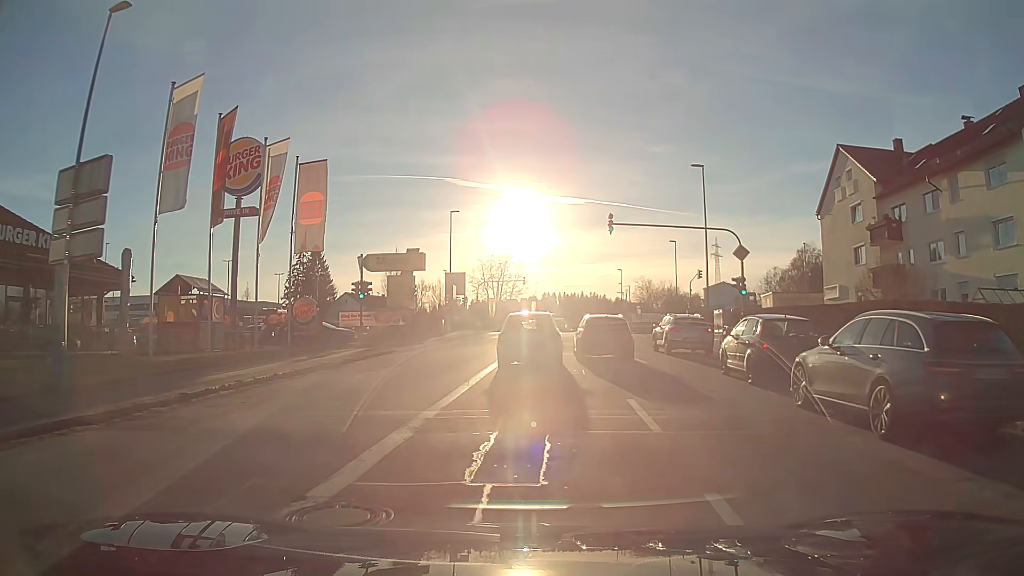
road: tertiary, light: Day
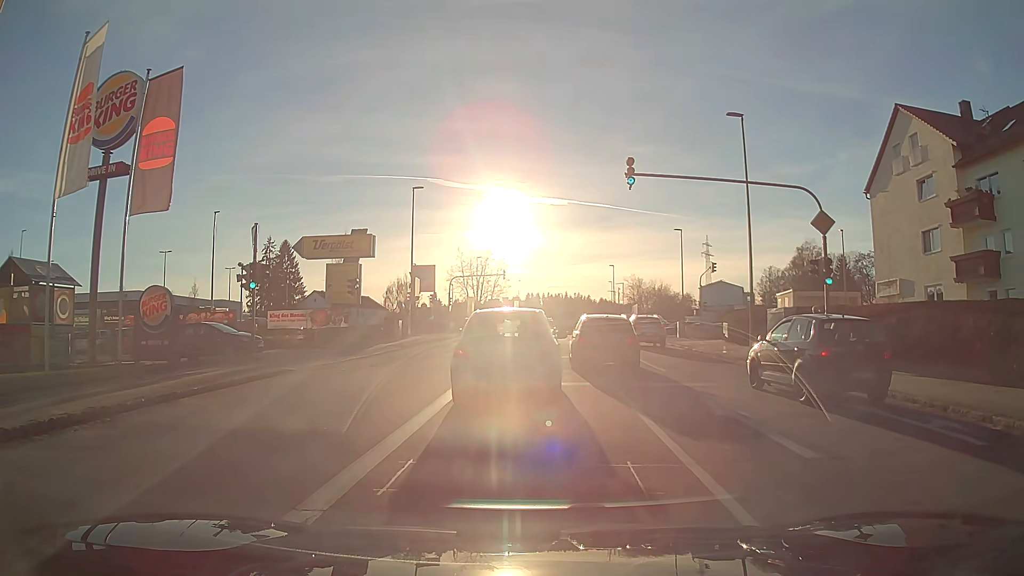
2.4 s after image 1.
(+0.2, +10.5) m; +2°
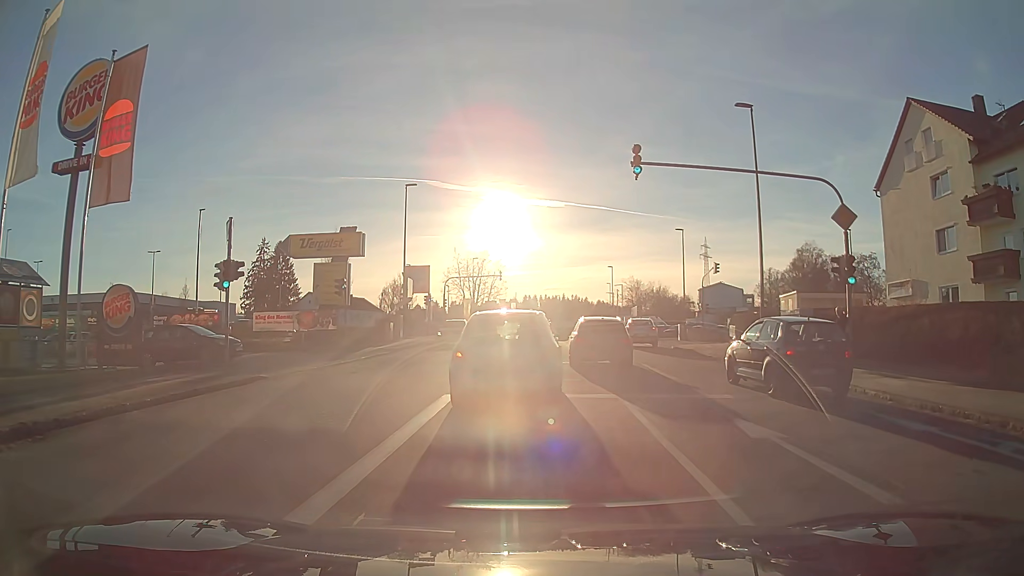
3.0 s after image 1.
(0.0, +1.7) m; 0°
(0, +10) (0, +20) (0, +30) (0, +40) (-3, +49) (-11, +55) (-16, +63) (-16, +73) (-20, +81) (-30, +83) m
